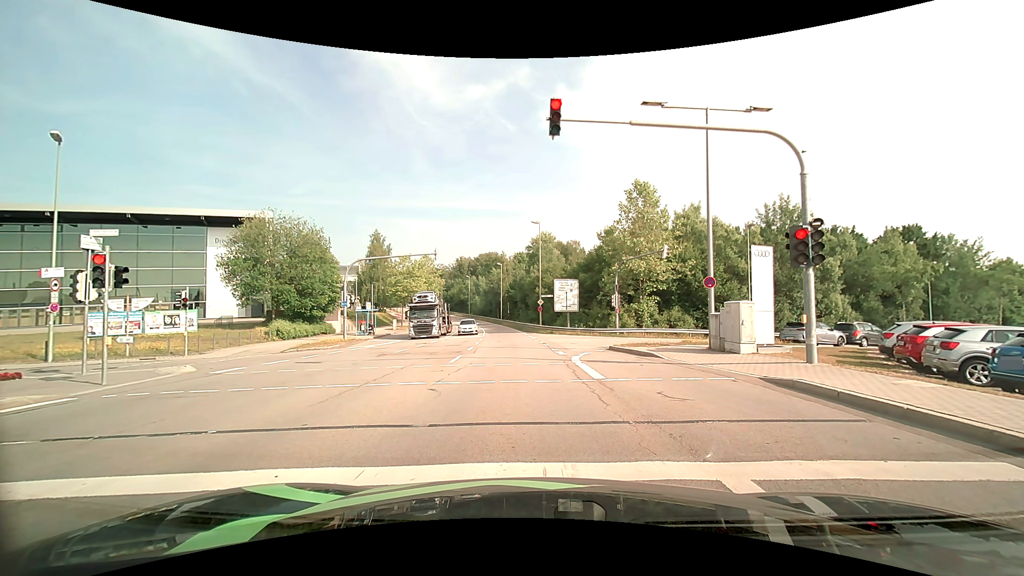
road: secondary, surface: asphalt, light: Day
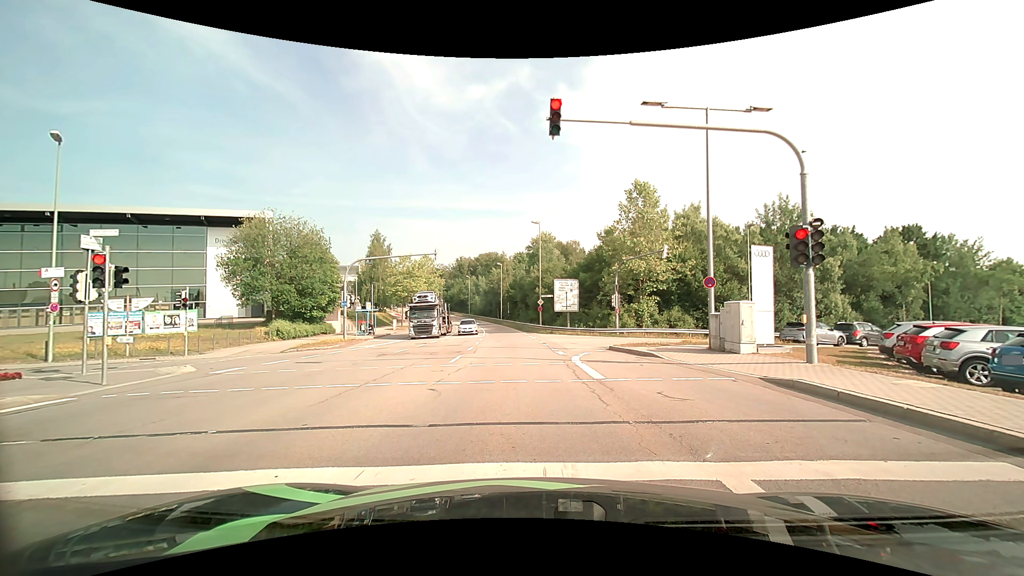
(0.0, 0.0) m; 0°
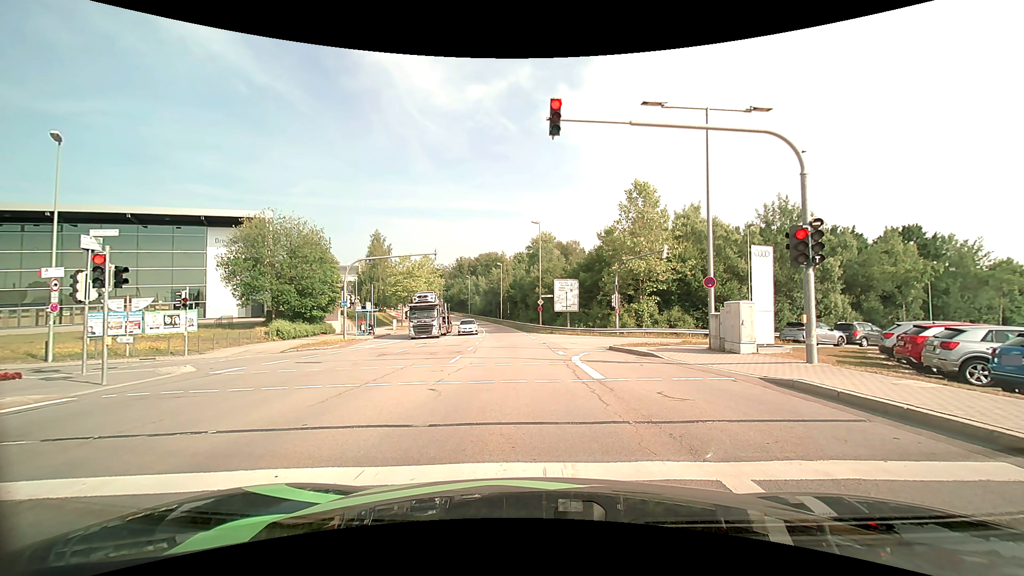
(0.0, 0.0) m; 0°
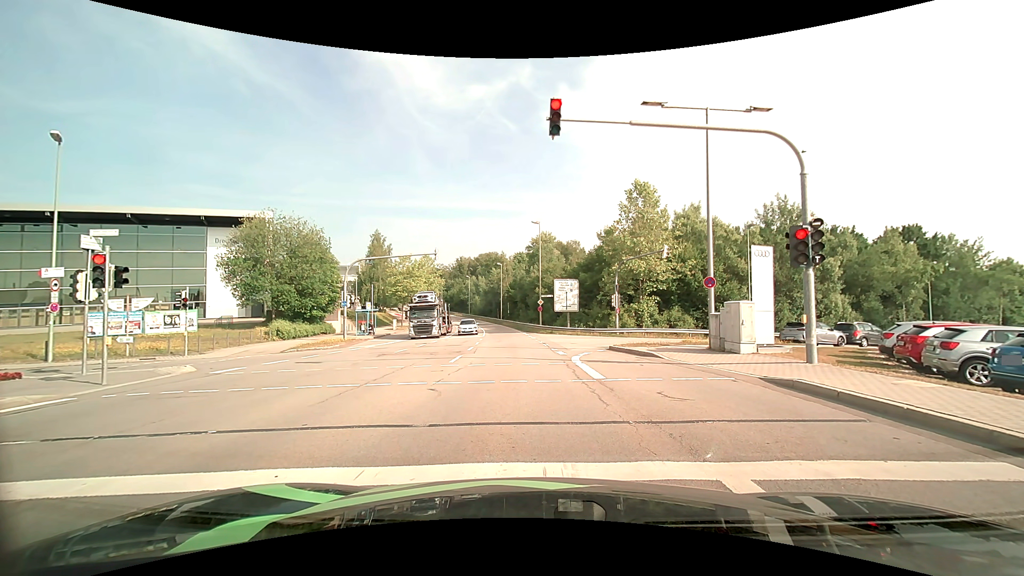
(0.0, 0.0) m; 0°
(0, +10) (0, +20) (0, +30) (-1, +40) (-1, +50) (-2, +60) (-3, +70) (-5, +80) (-7, +90) (-9, +99) m
